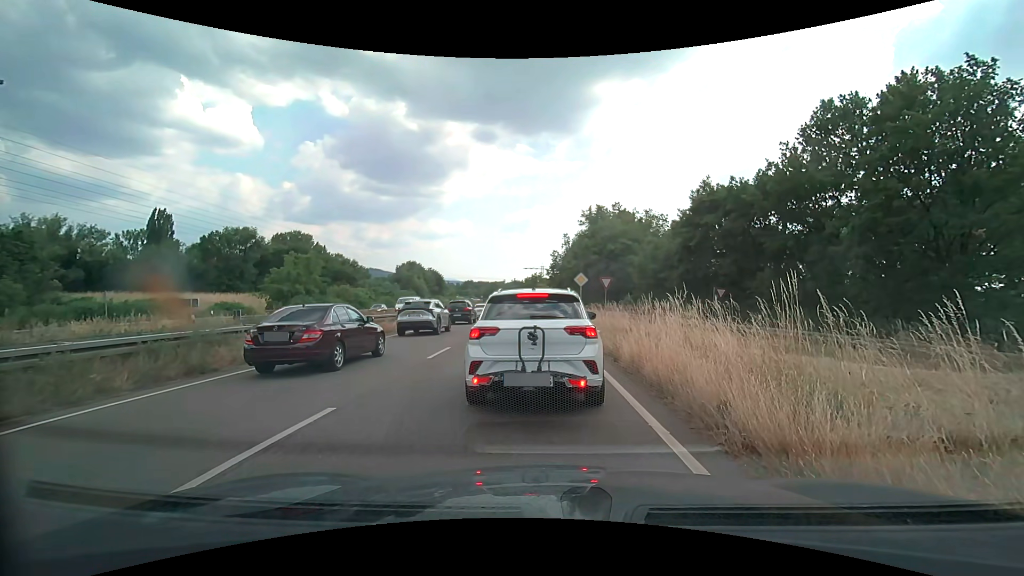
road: trunk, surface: asphalt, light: Day
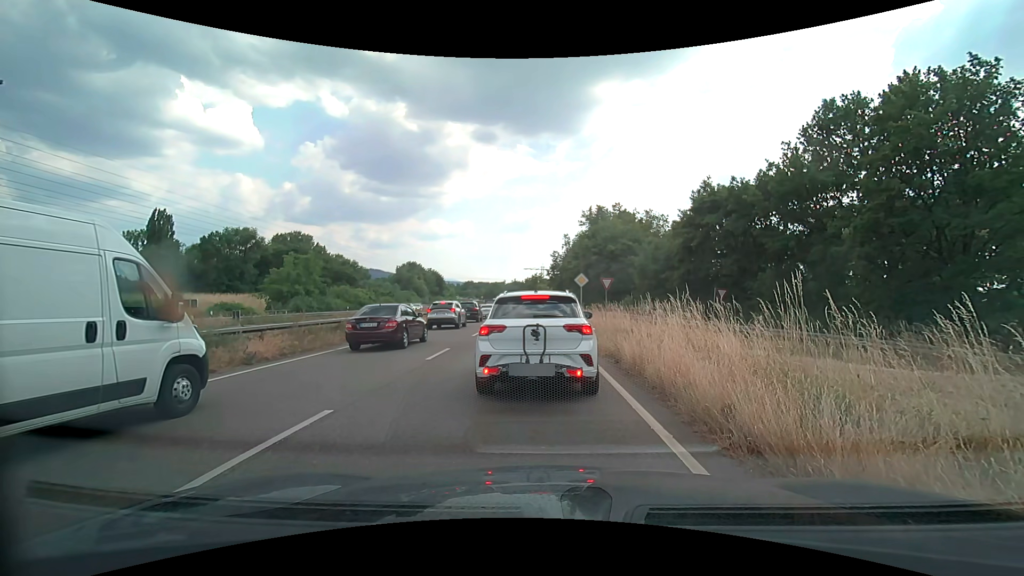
(0.0, +0.2) m; 0°
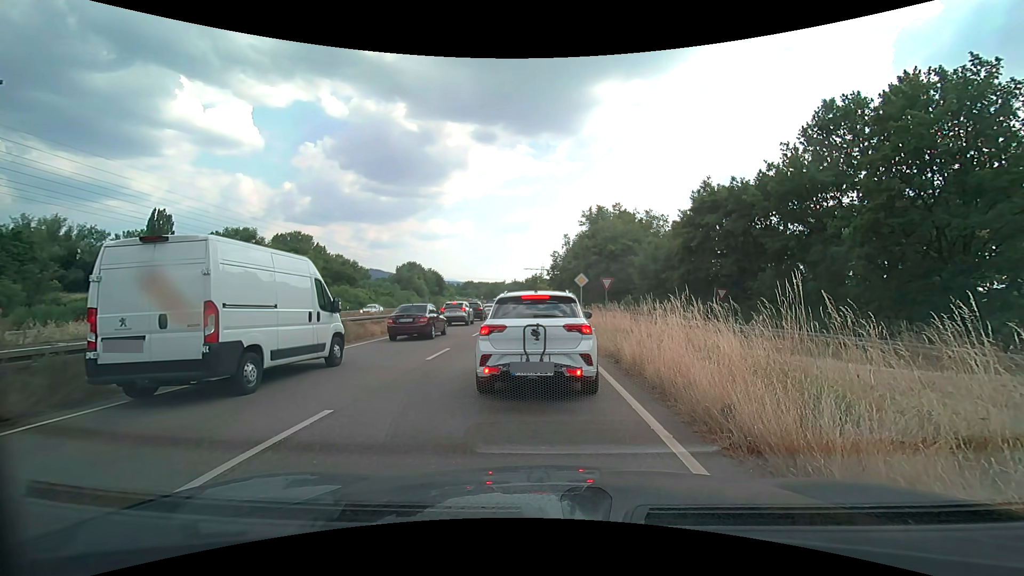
(0.0, 0.0) m; 0°
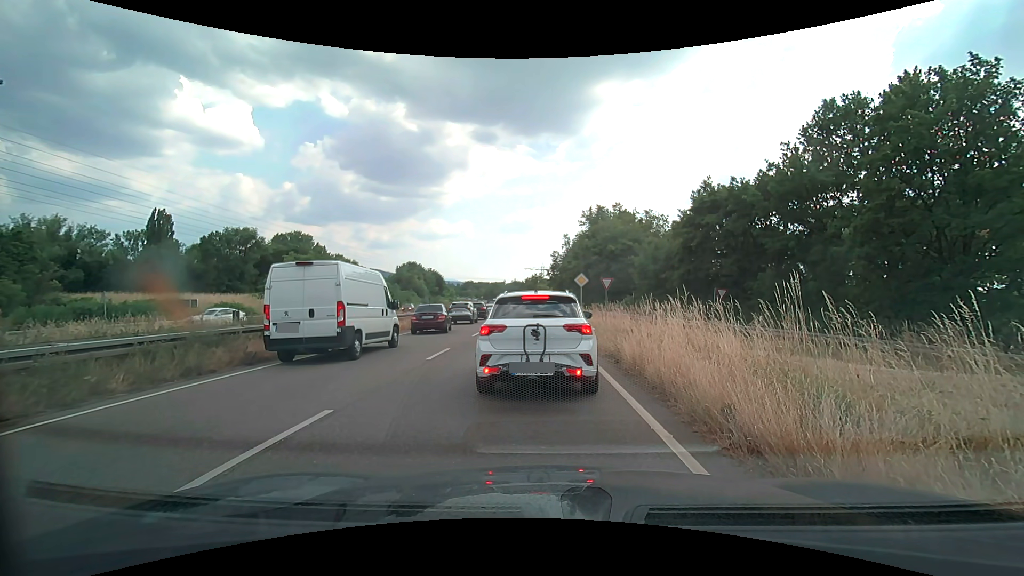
(0.0, 0.0) m; 0°
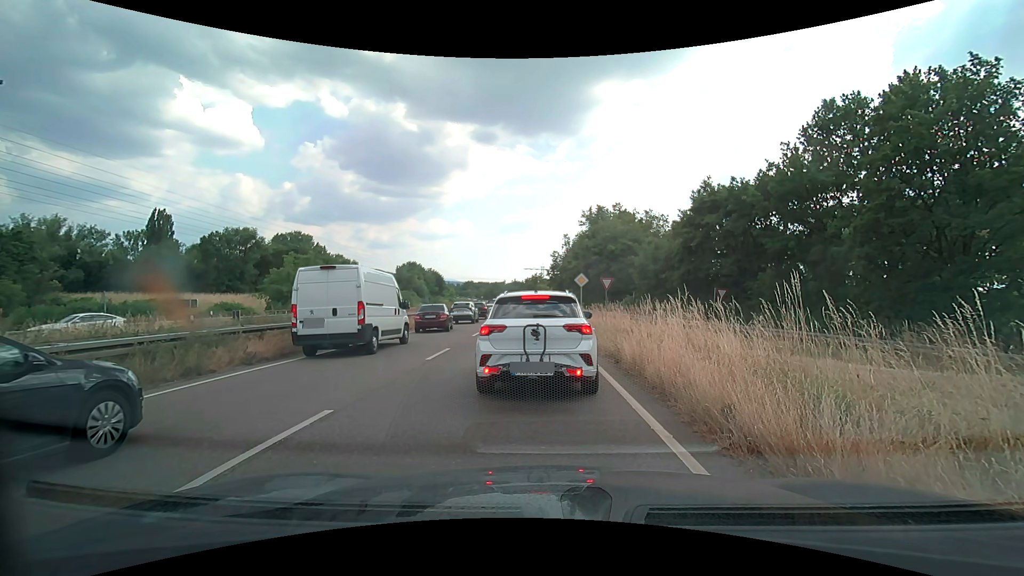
(0.0, 0.0) m; 0°
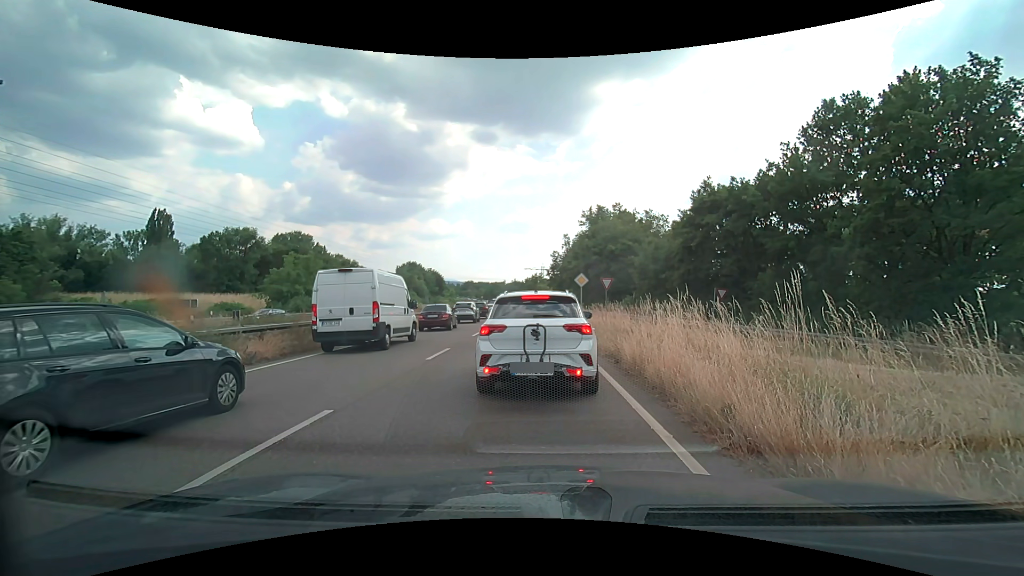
(0.0, 0.0) m; 0°
